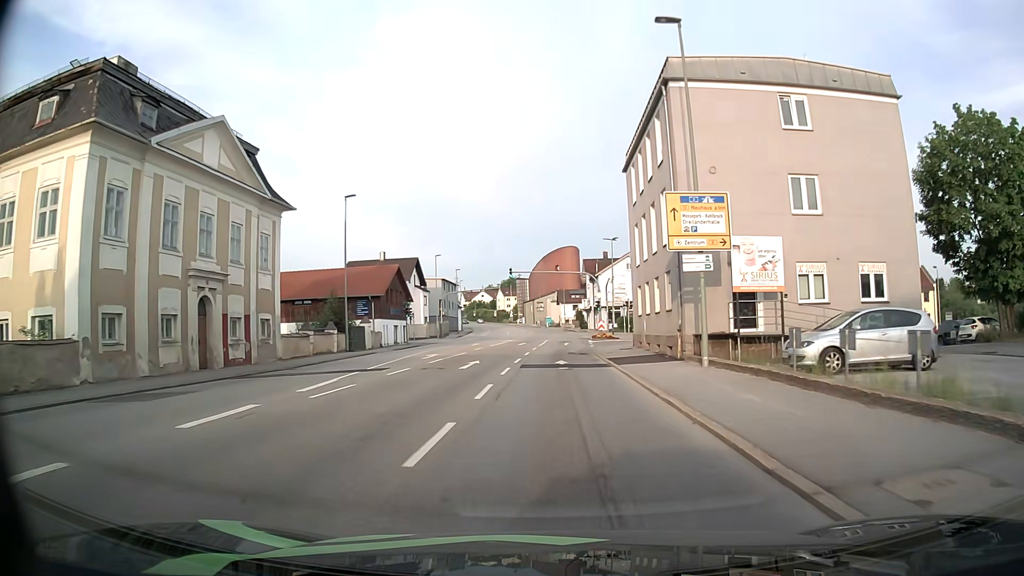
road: tertiary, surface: asphalt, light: Day
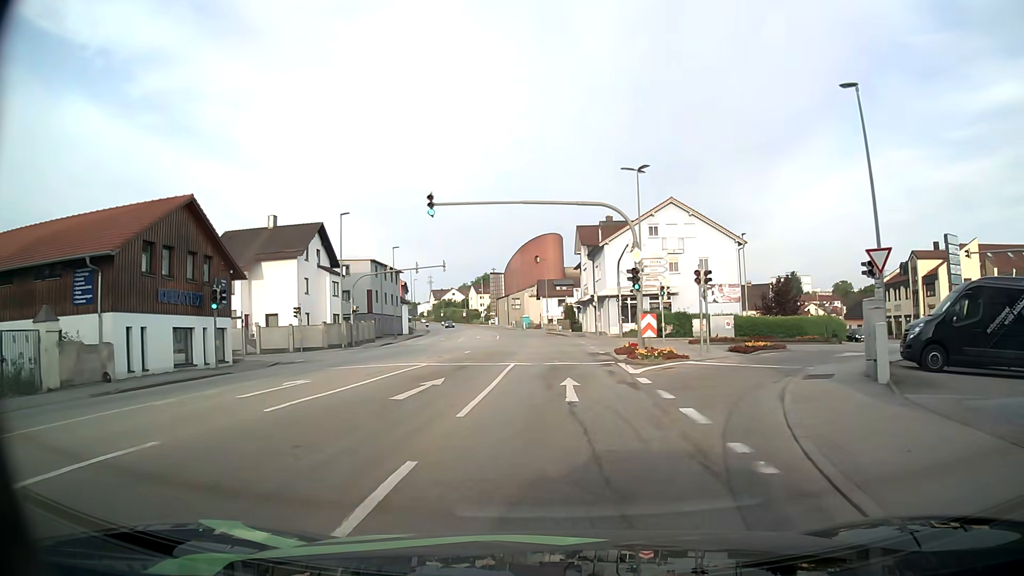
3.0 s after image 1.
(+0.4, +33.3) m; +2°
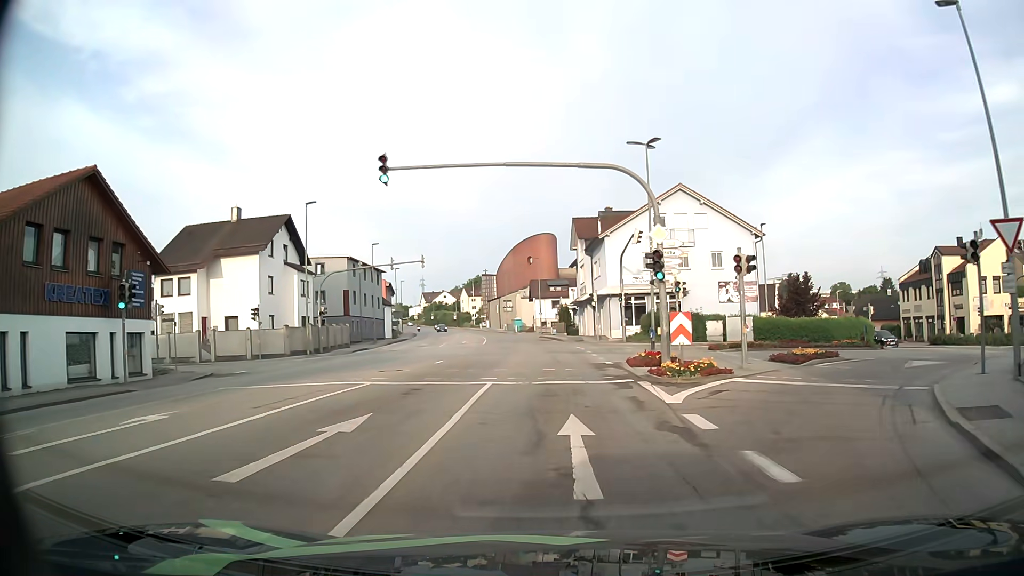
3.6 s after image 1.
(0.0, +6.4) m; 0°
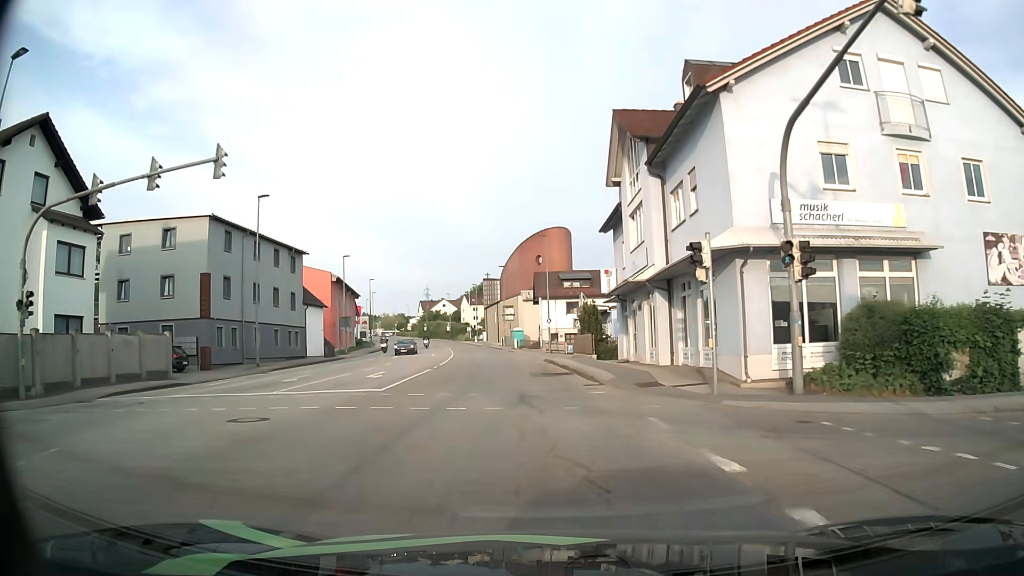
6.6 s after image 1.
(+0.4, +31.1) m; -1°
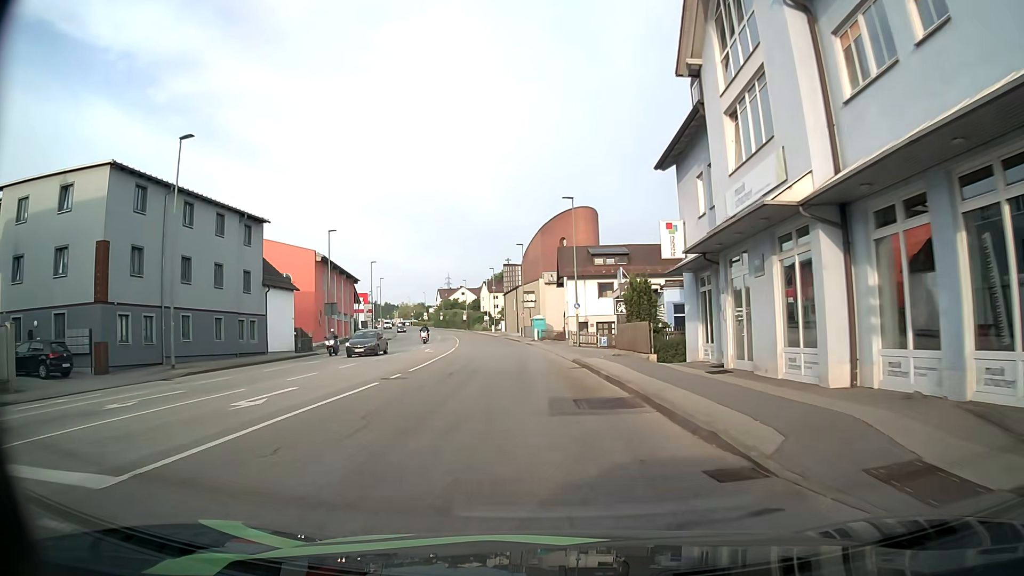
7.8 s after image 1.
(-0.2, +12.3) m; -3°
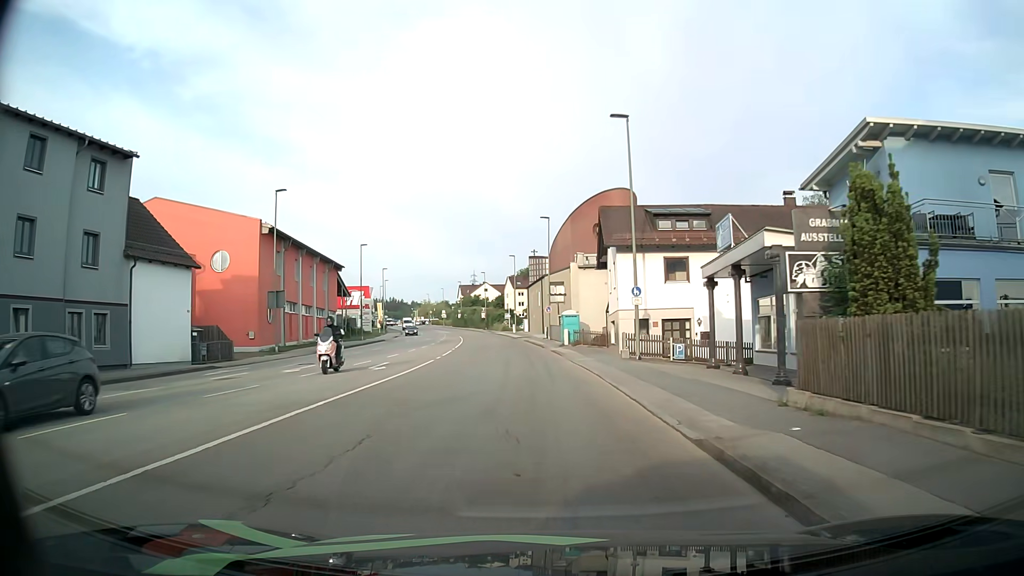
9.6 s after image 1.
(-0.1, +18.2) m; -1°
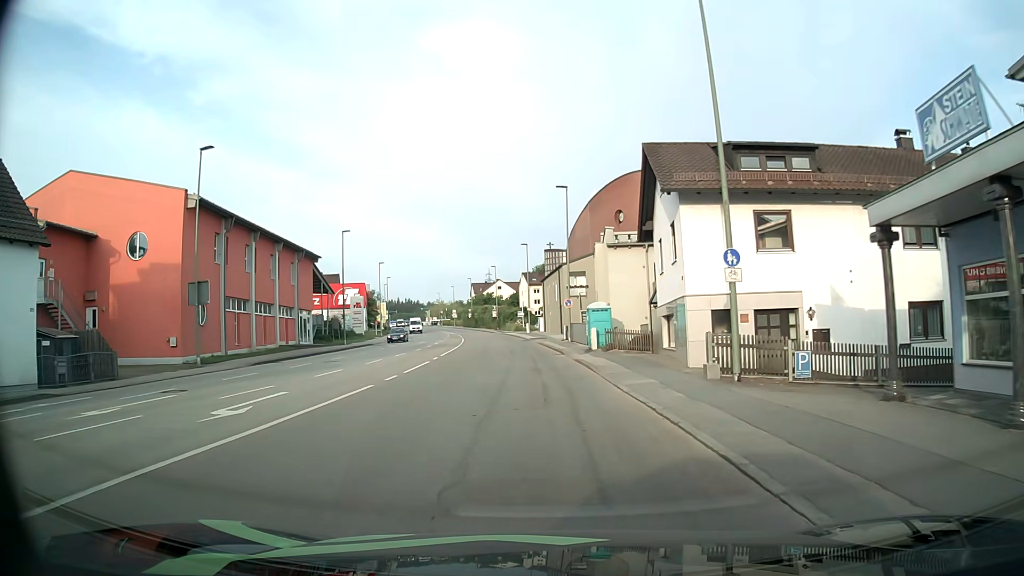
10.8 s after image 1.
(-0.2, +12.2) m; -1°
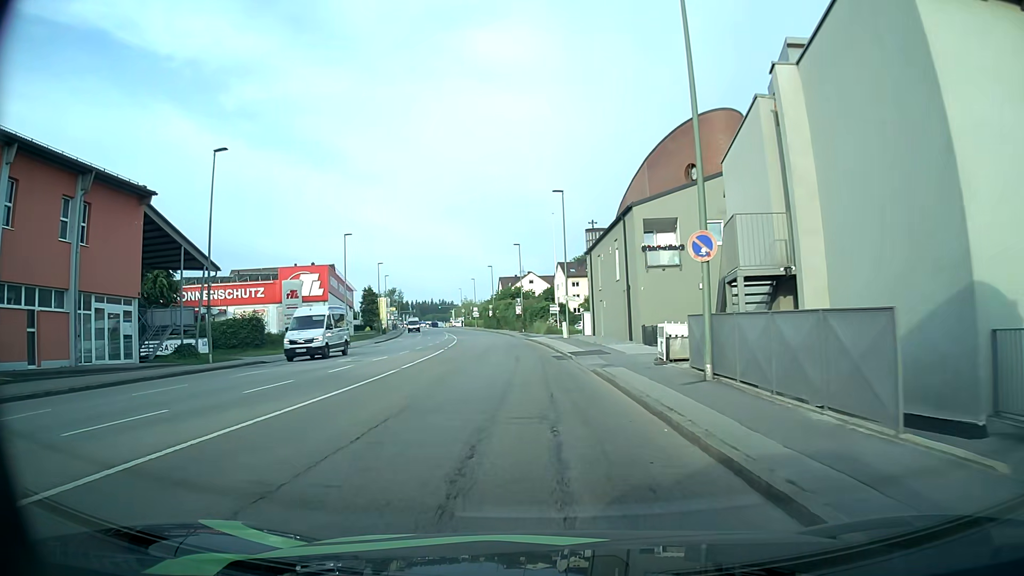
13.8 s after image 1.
(-1.1, +31.0) m; -4°
(0, +10) (0, +20) (-1, +30) (-1, +40) (-2, +50) (-4, +60) (-5, +70) (-6, +80) (-8, +90) (-10, +99) m
